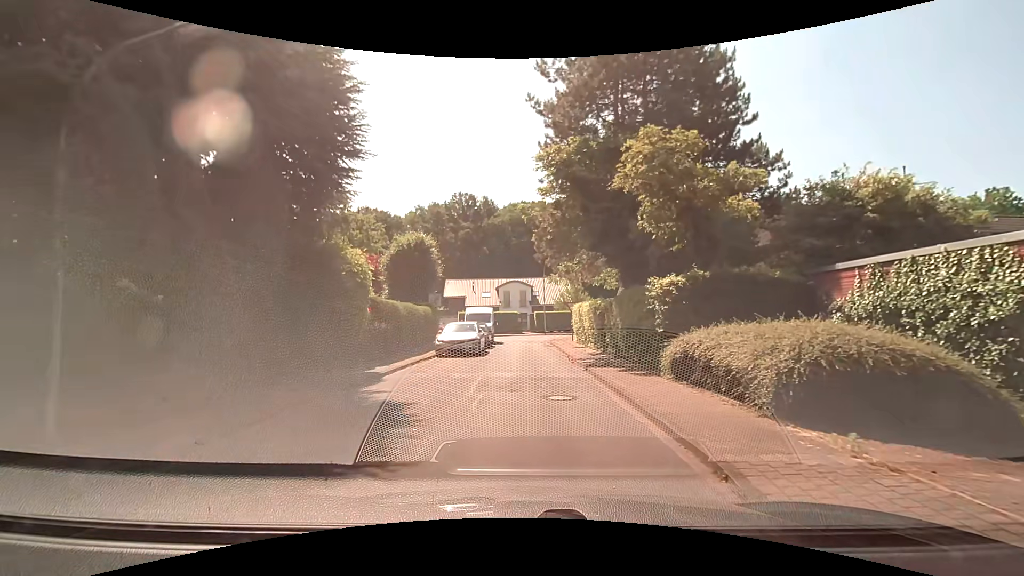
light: Day
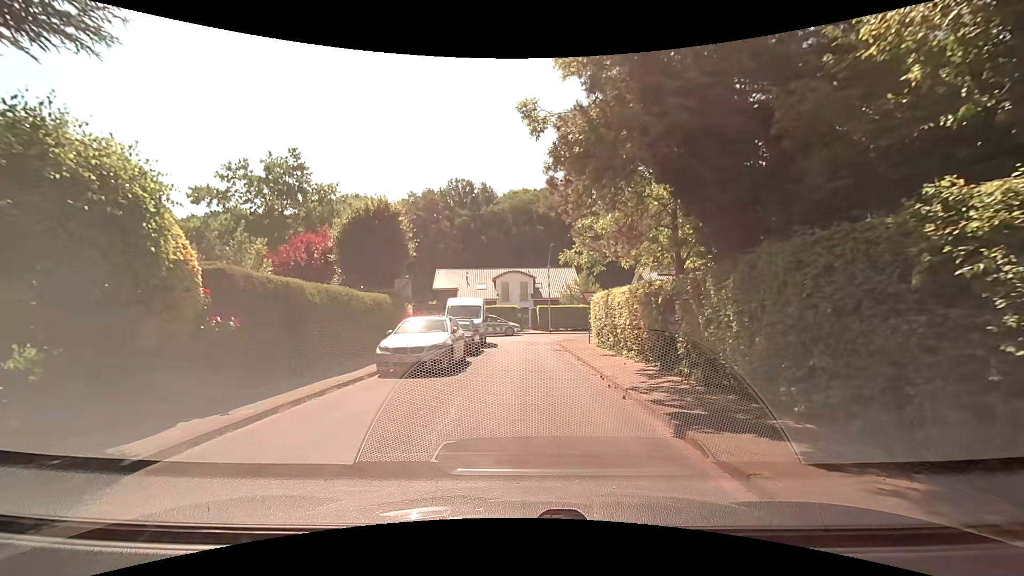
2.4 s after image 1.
(0.0, +8.6) m; 0°
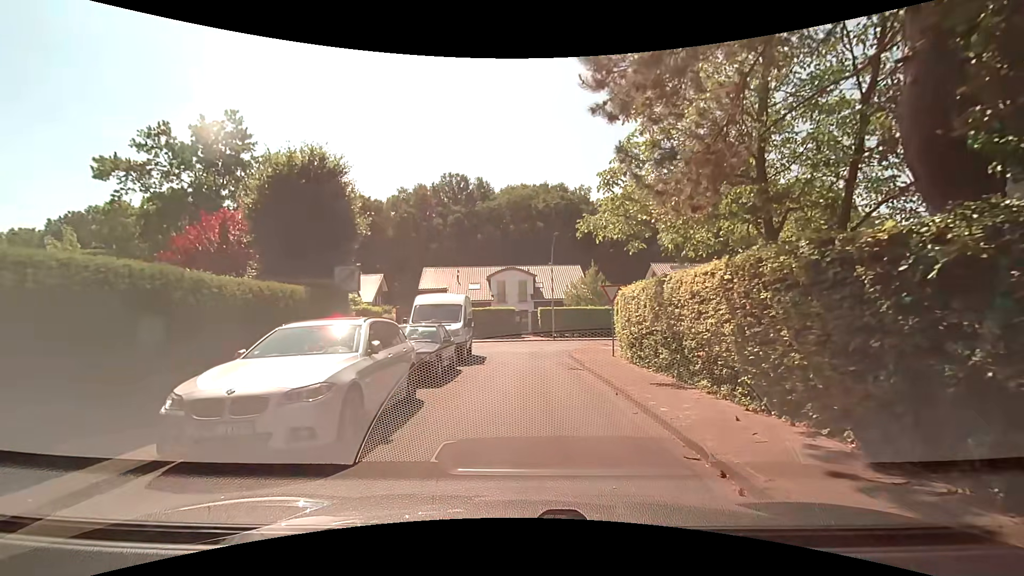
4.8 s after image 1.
(0.0, +7.2) m; 0°
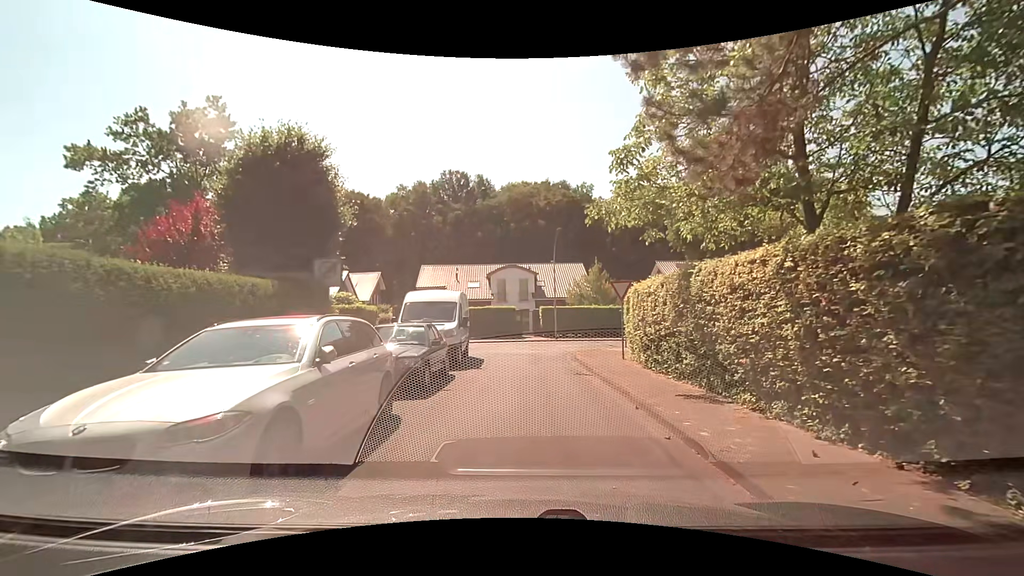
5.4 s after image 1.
(0.0, +1.7) m; 0°
